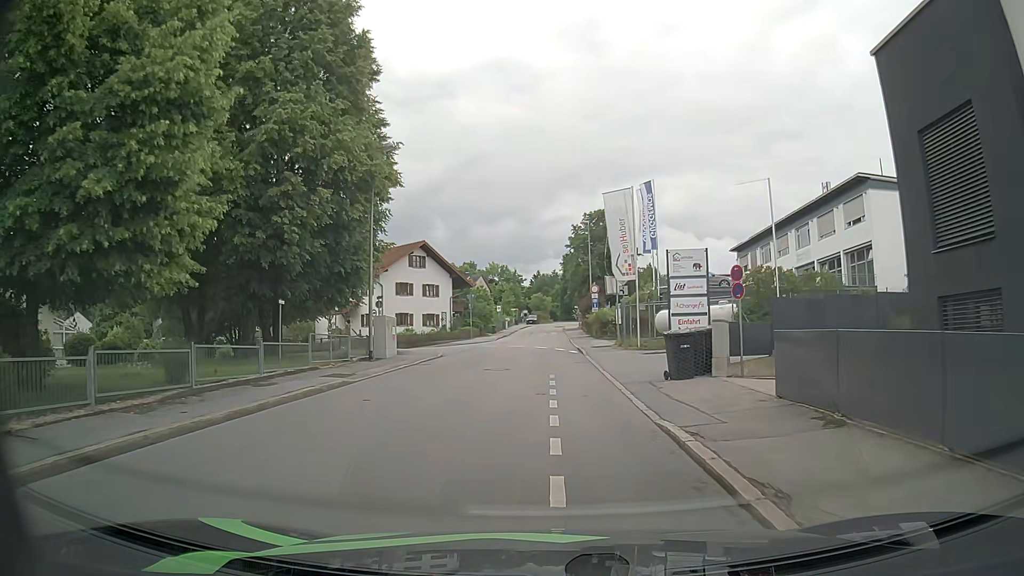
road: residential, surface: asphalt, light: Day
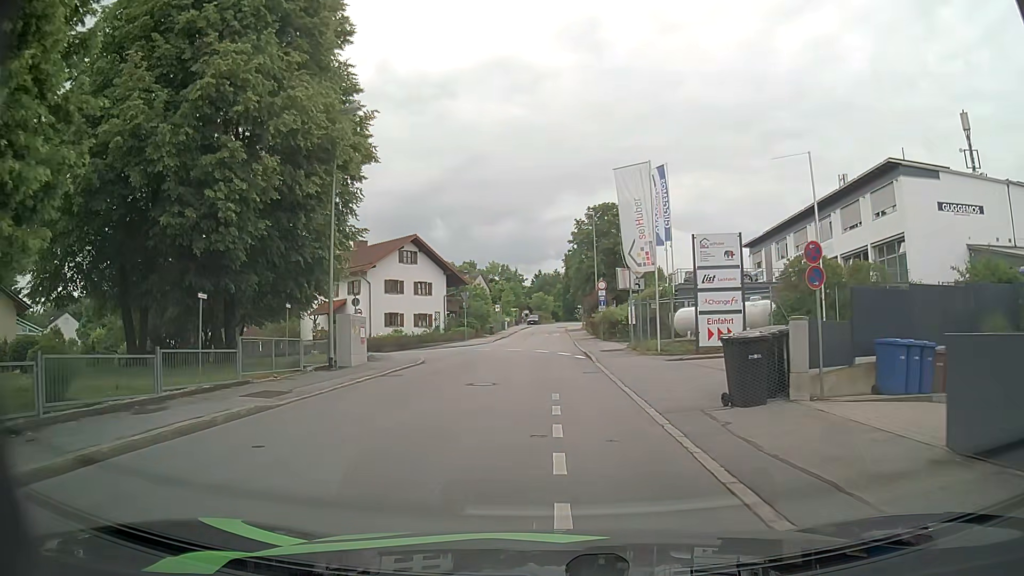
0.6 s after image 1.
(0.0, +4.8) m; 0°
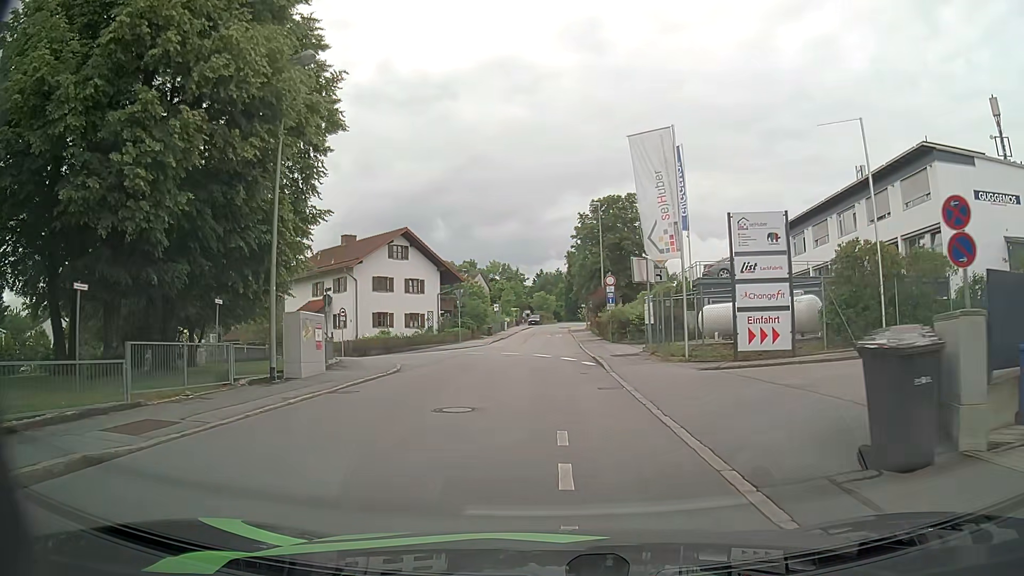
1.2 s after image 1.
(0.0, +4.6) m; -1°
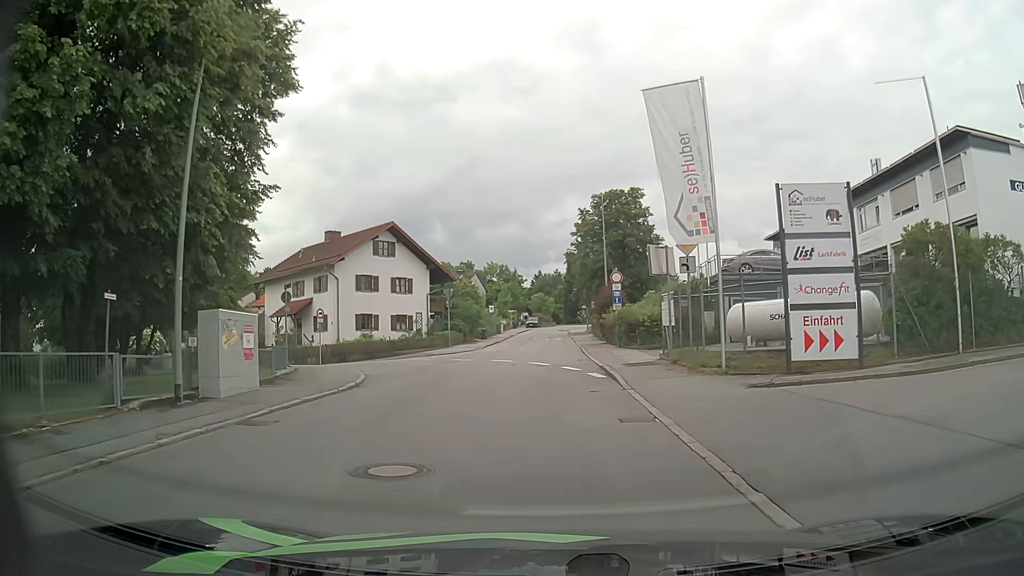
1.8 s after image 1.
(0.0, +4.3) m; +1°
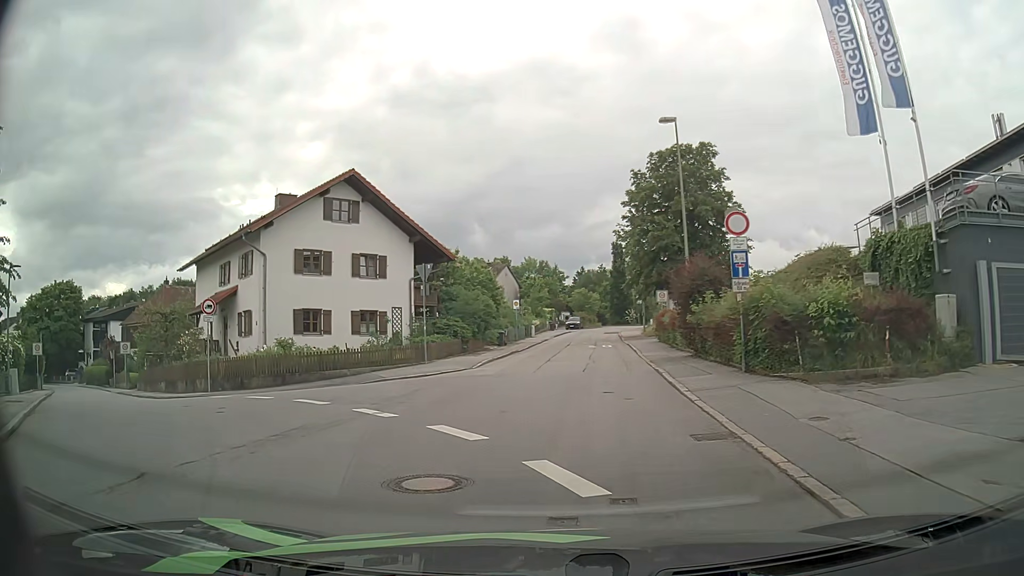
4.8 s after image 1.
(+0.1, +17.8) m; -3°
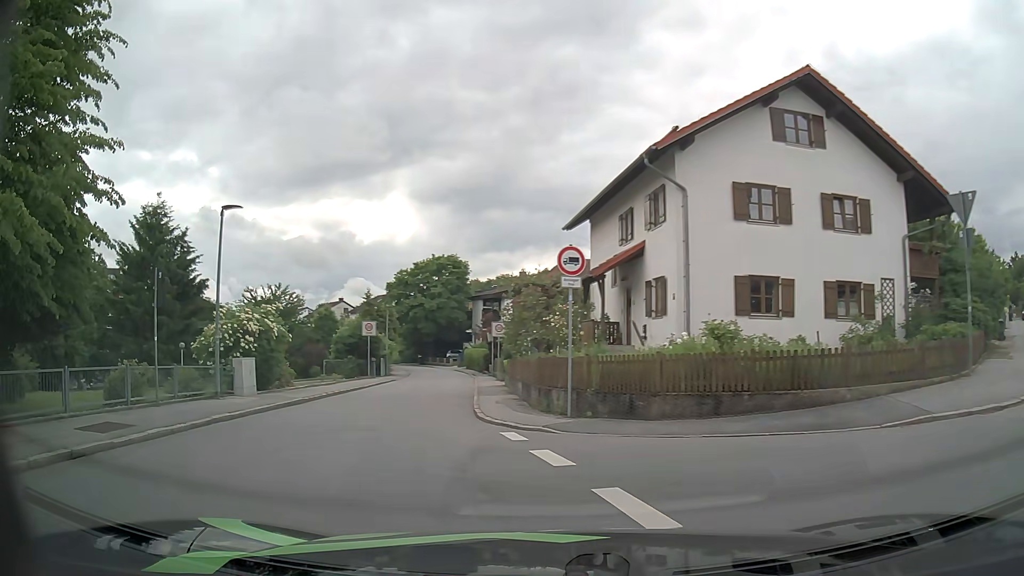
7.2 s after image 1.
(-3.4, +11.5) m; -36°
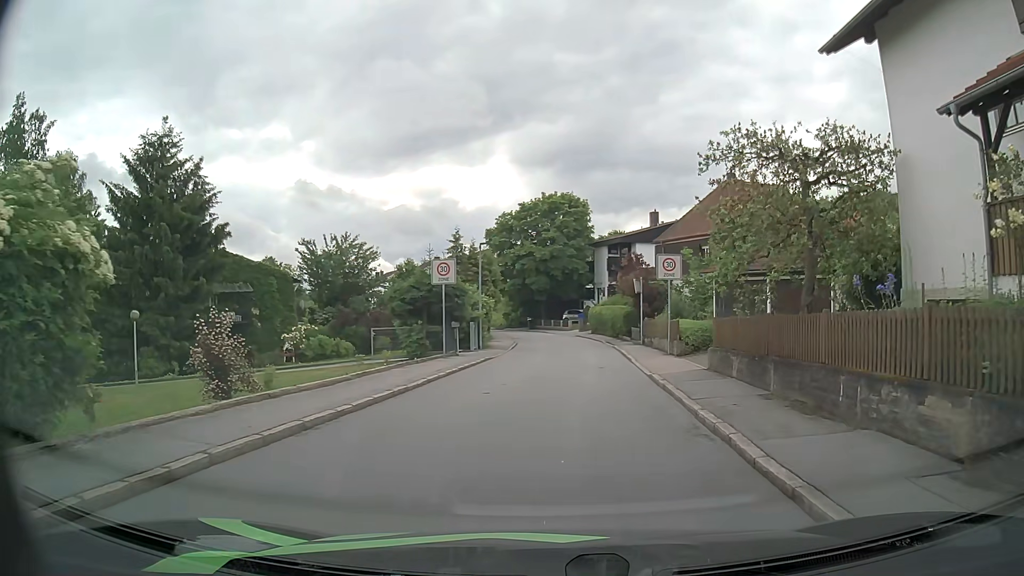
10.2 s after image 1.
(-3.4, +17.1) m; -11°
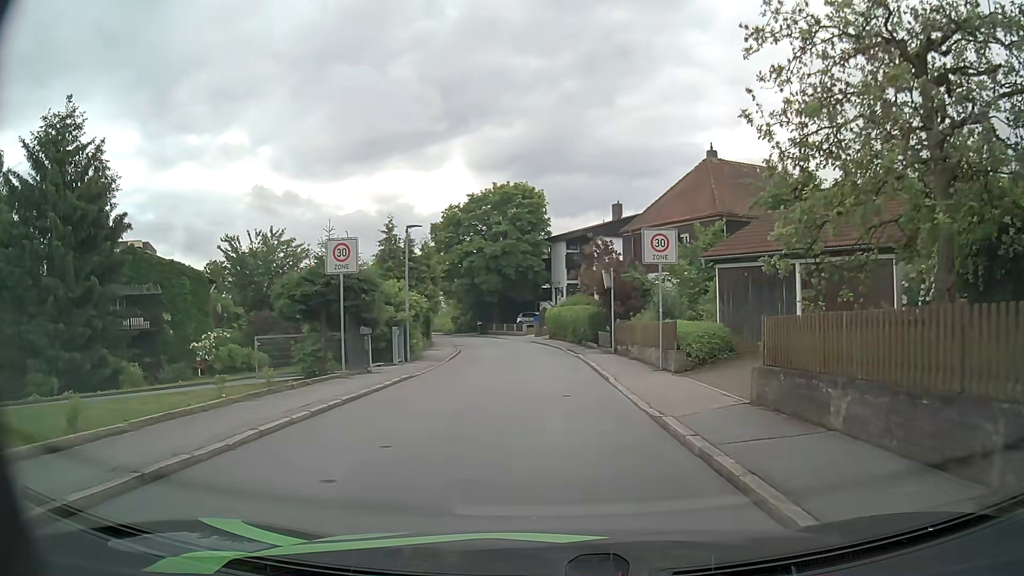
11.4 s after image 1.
(+0.4, +7.2) m; +4°
